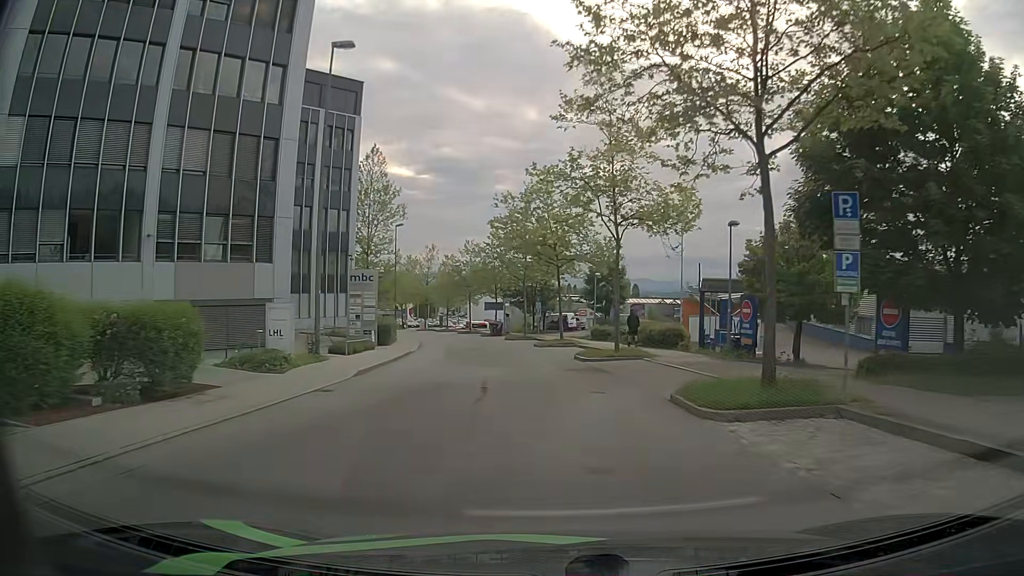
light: Day
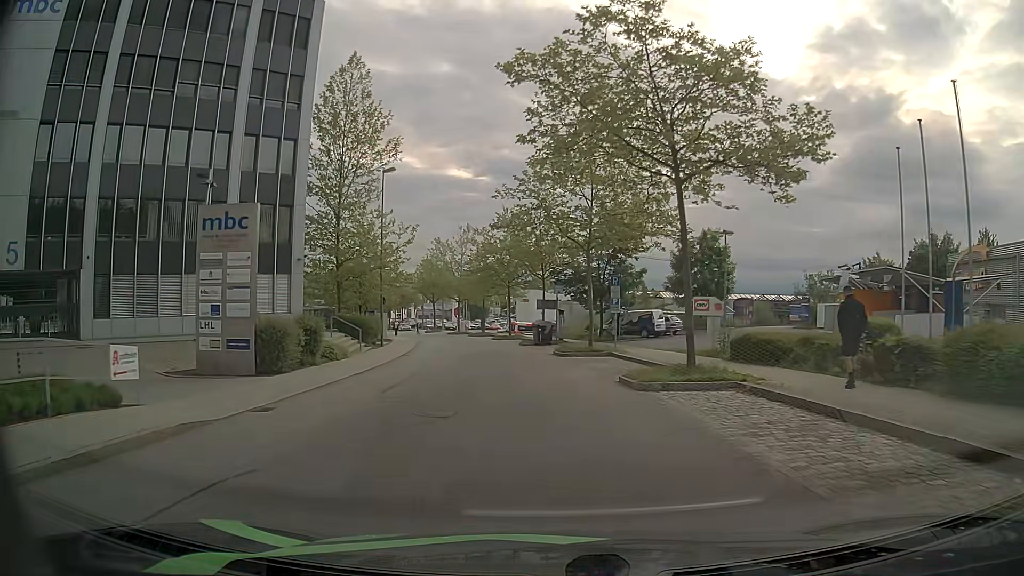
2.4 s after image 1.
(-0.9, +23.4) m; -5°
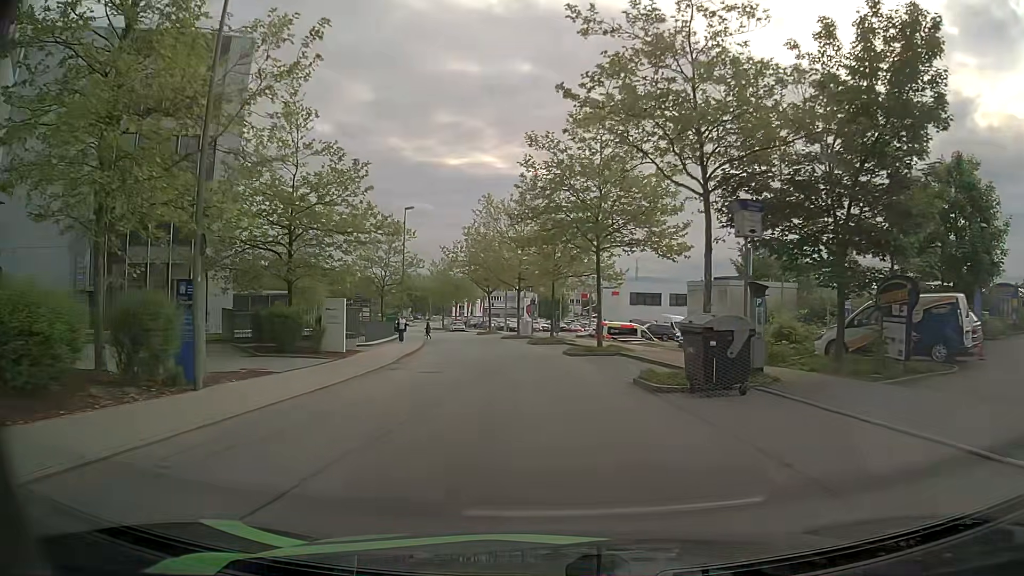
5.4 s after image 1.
(-1.9, +27.8) m; -7°
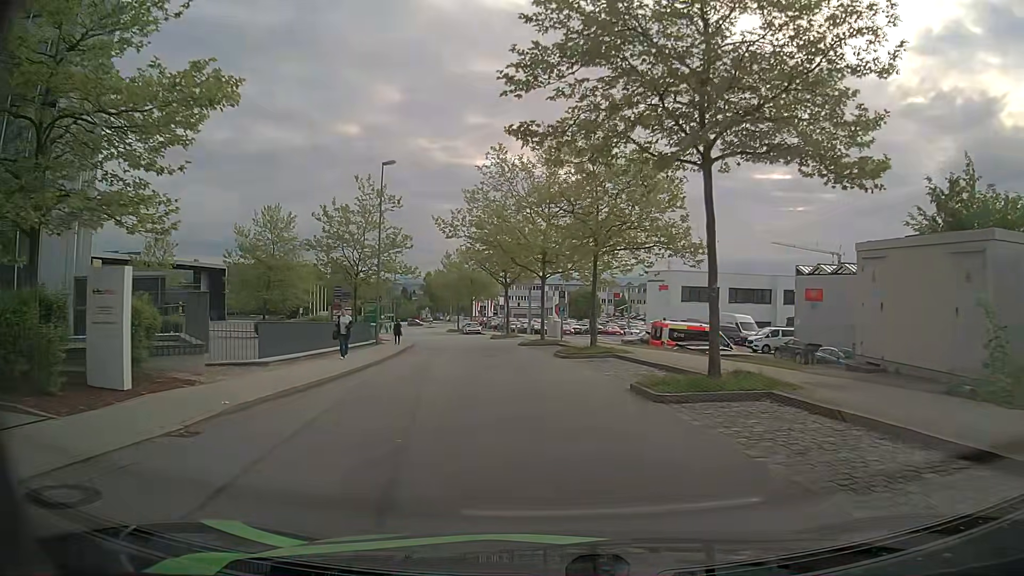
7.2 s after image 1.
(-0.3, +15.8) m; -3°
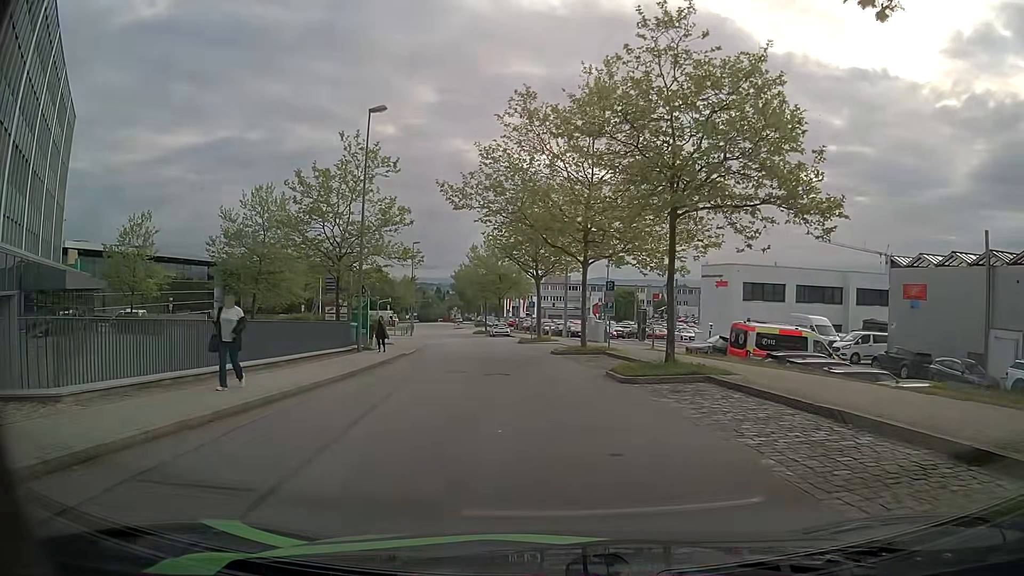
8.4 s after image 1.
(-0.1, +10.1) m; -2°
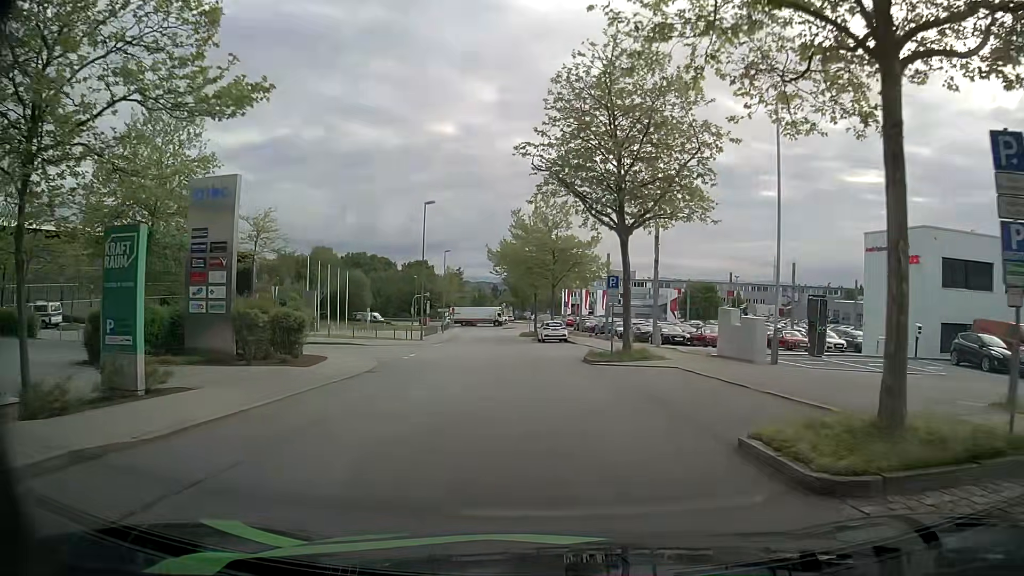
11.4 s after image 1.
(-1.1, +24.0) m; -5°
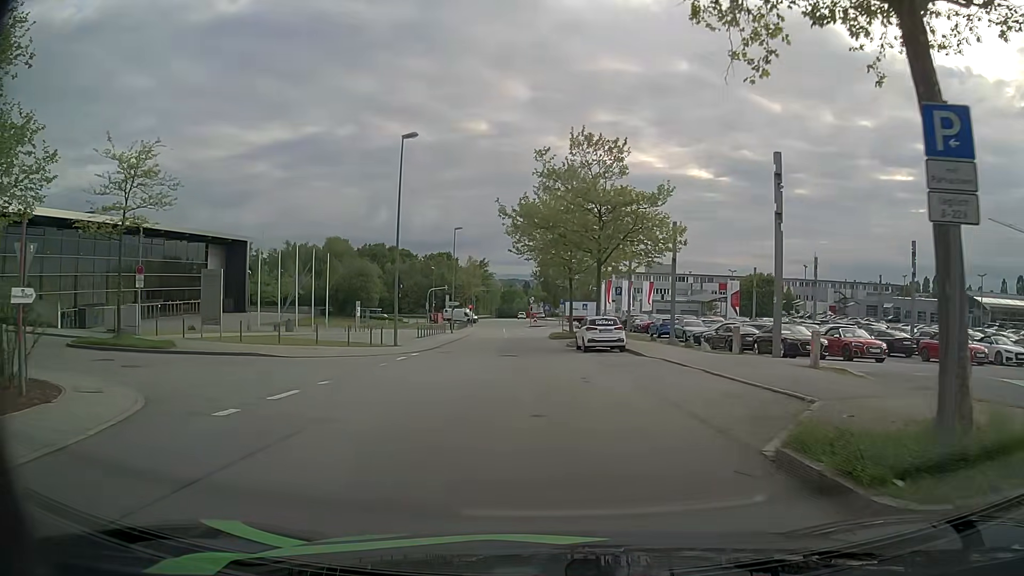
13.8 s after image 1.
(-0.5, +17.7) m; -3°
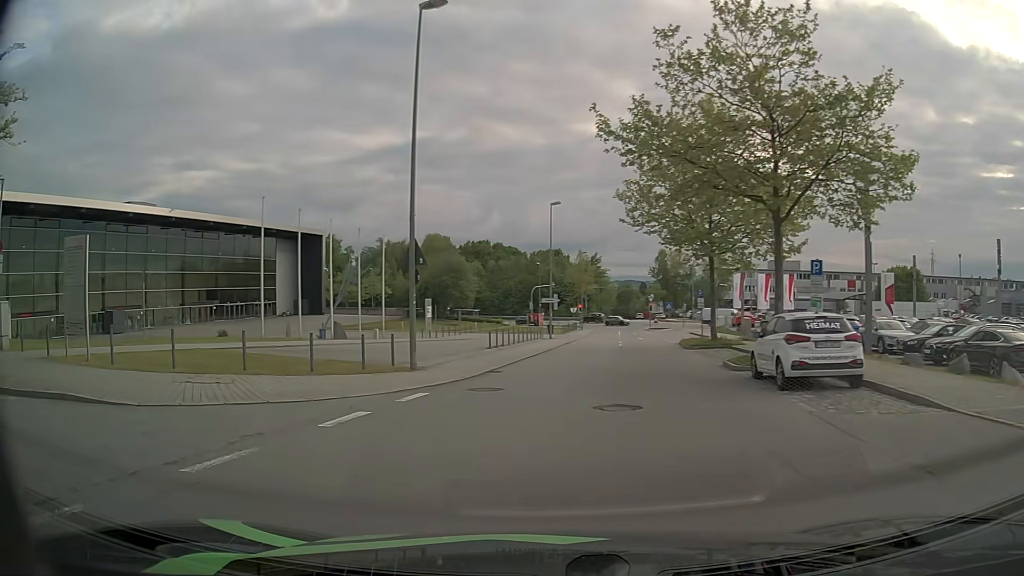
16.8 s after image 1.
(-0.4, +14.5) m; -10°
(-6, +7) (-16, +9) (-25, +11) (-35, +13) (-45, +15) (-55, +17) (-65, +19) (-75, +20) (-85, +20) (-95, +20) m
